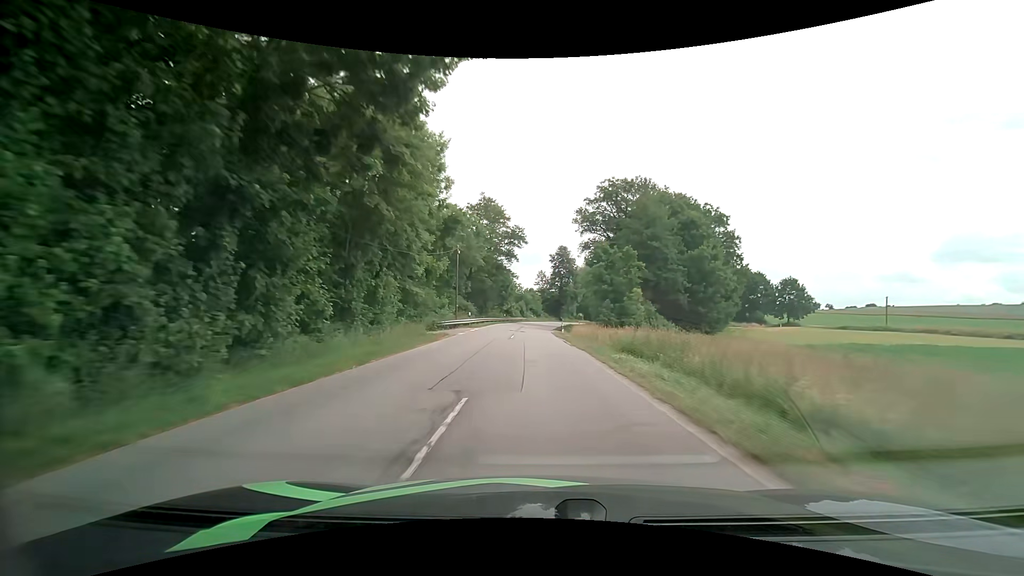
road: secondary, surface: asphalt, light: Day
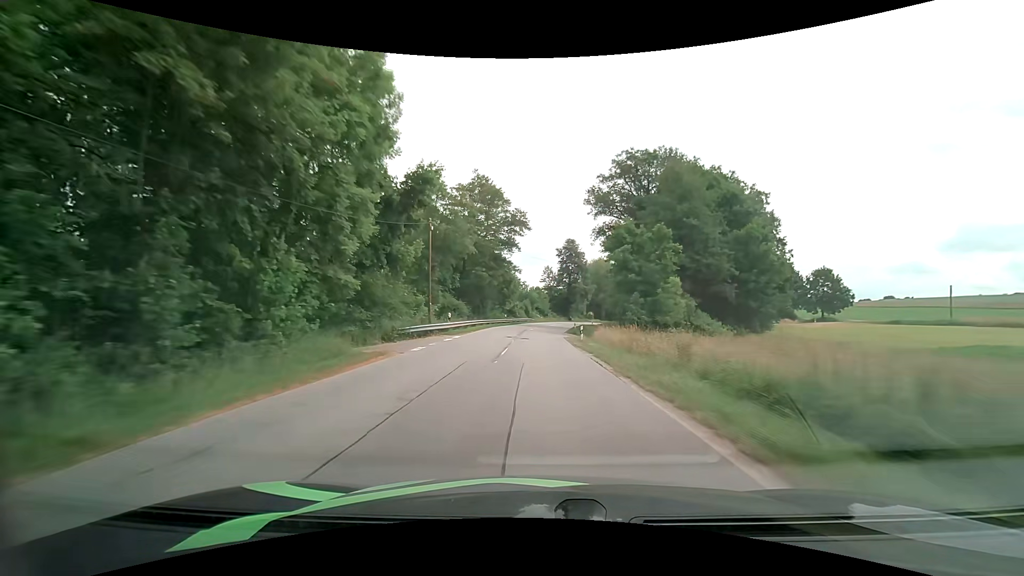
(-0.1, +12.4) m; -1°
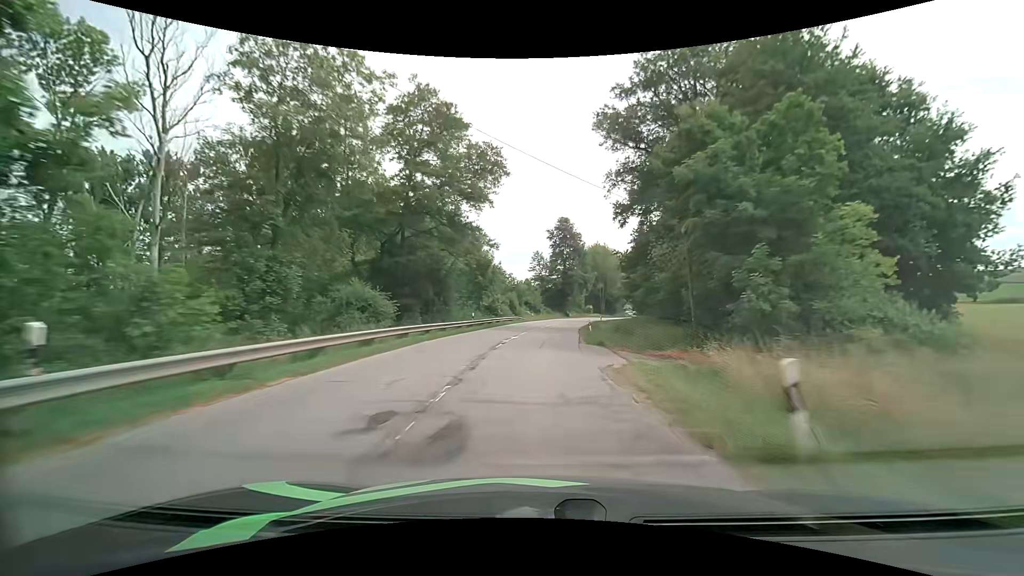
(+0.1, +24.5) m; +1°
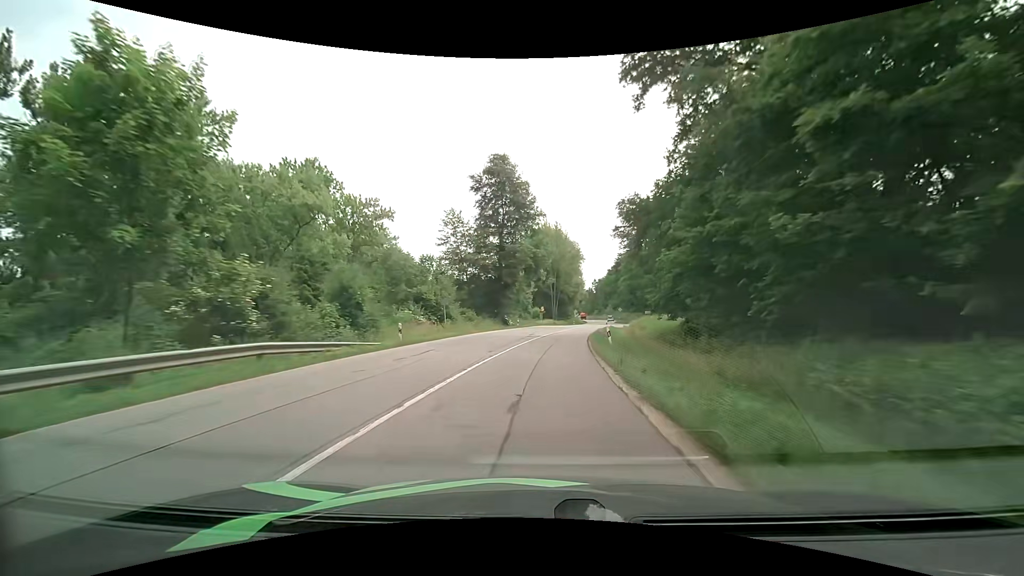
(+2.6, +48.2) m; +6°
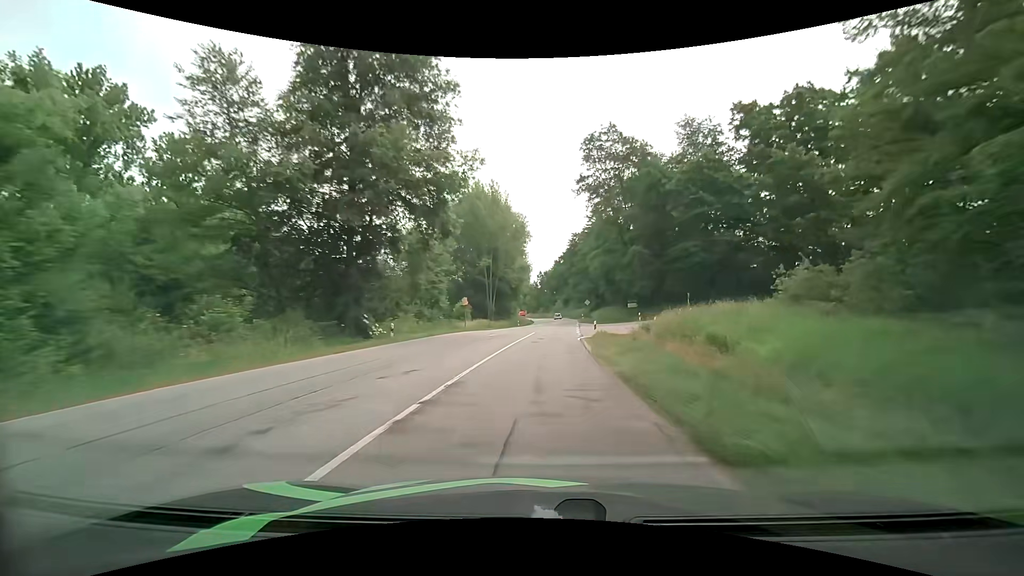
(+2.3, +36.2) m; +7°
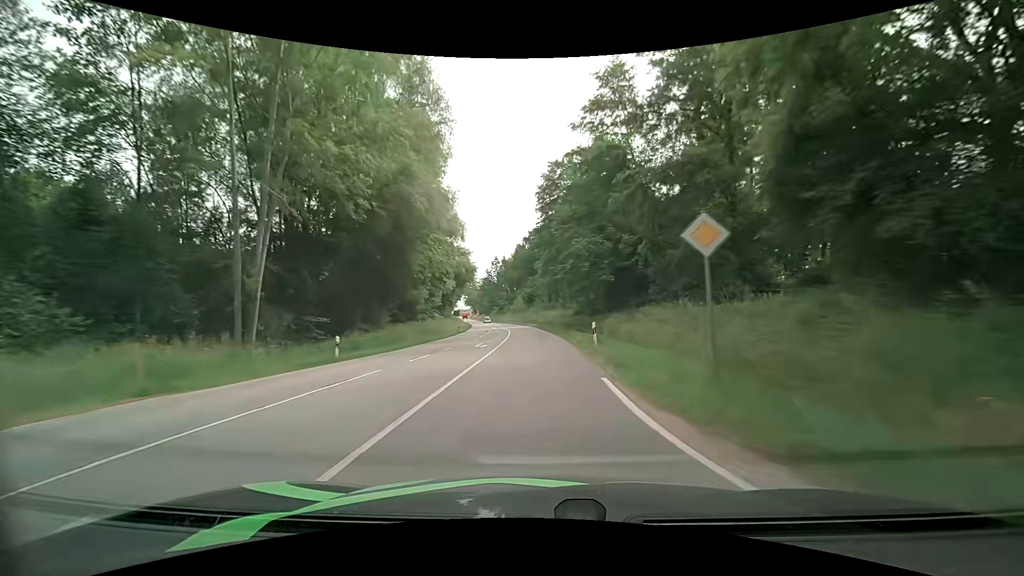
(+3.3, +61.1) m; +4°
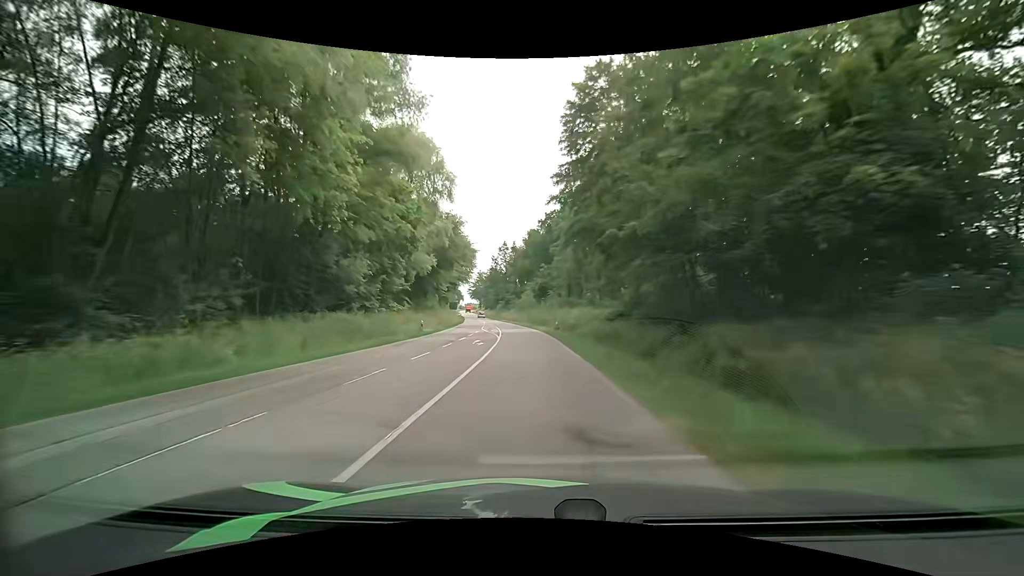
(-0.1, +24.5) m; -1°
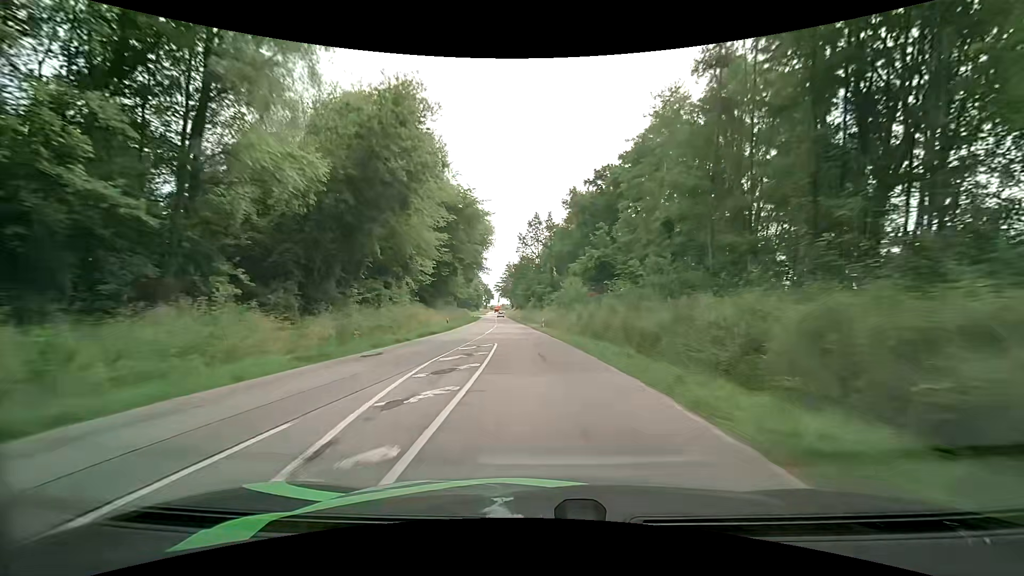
(-1.3, +37.1) m; -4°
(0, +10) (0, +20) (-1, +30) (-2, +40) (-3, +50) (-3, +60) (-4, +70) (-5, +80) (-6, +90) (-7, +100) m
